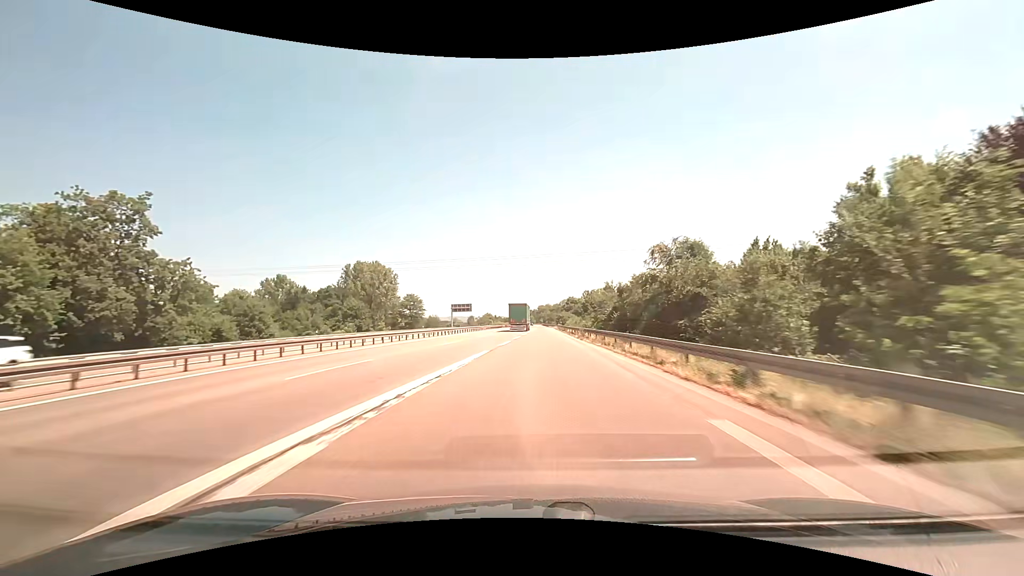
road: motorway_link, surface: asphalt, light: Day
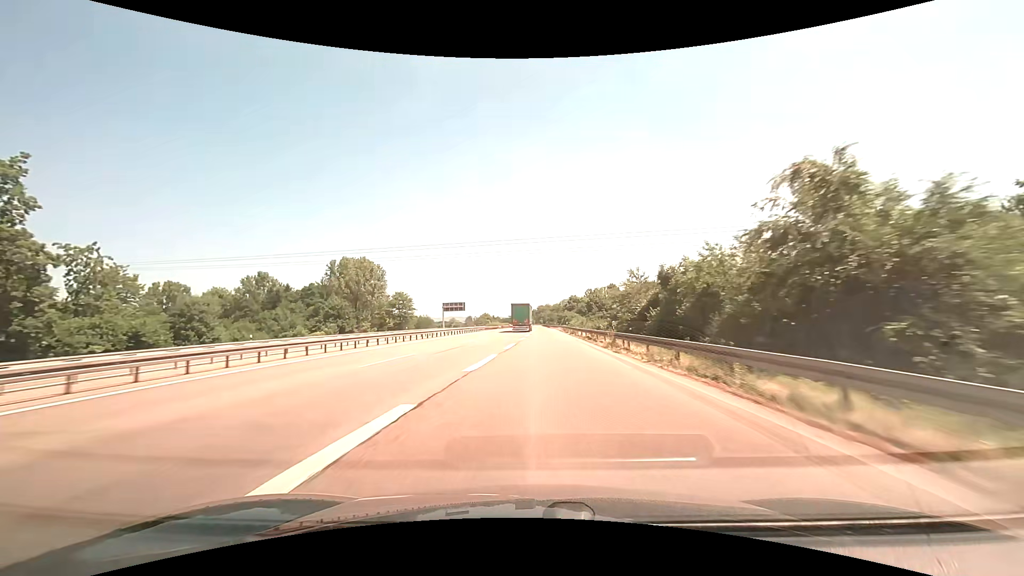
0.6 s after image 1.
(0.0, +14.8) m; 0°
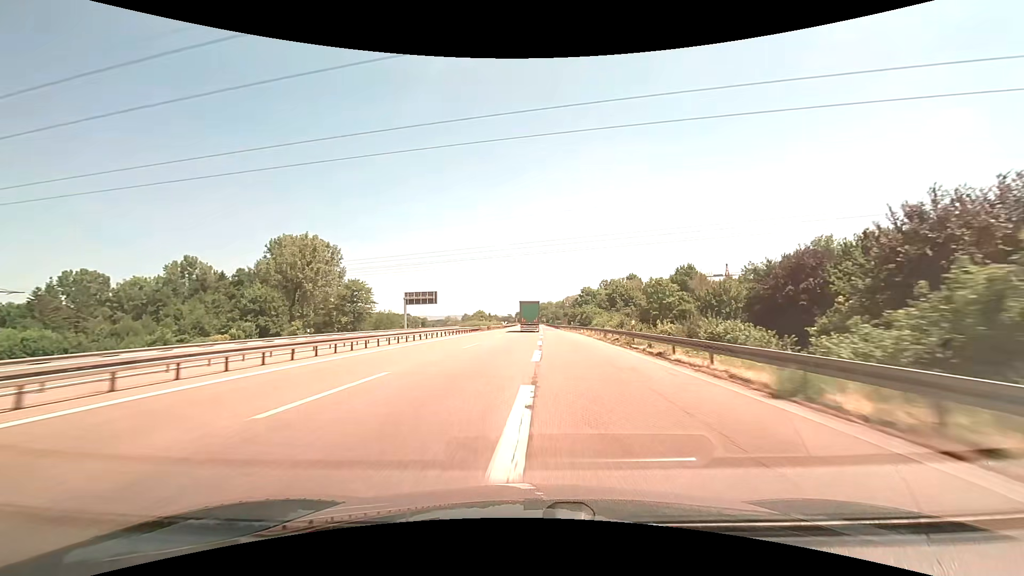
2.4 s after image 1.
(0.0, +45.0) m; 0°
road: motorway
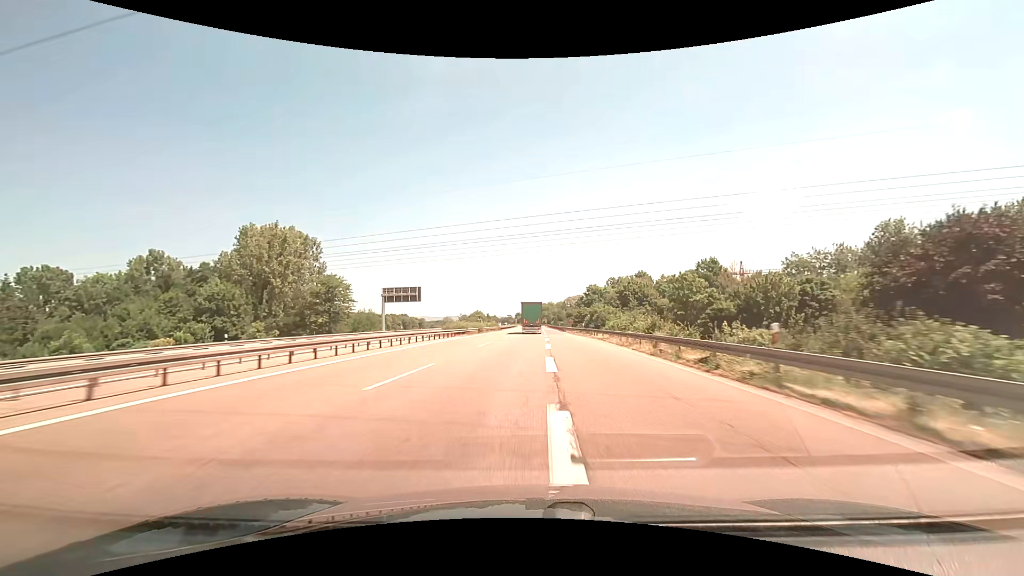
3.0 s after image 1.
(0.0, +15.2) m; 0°
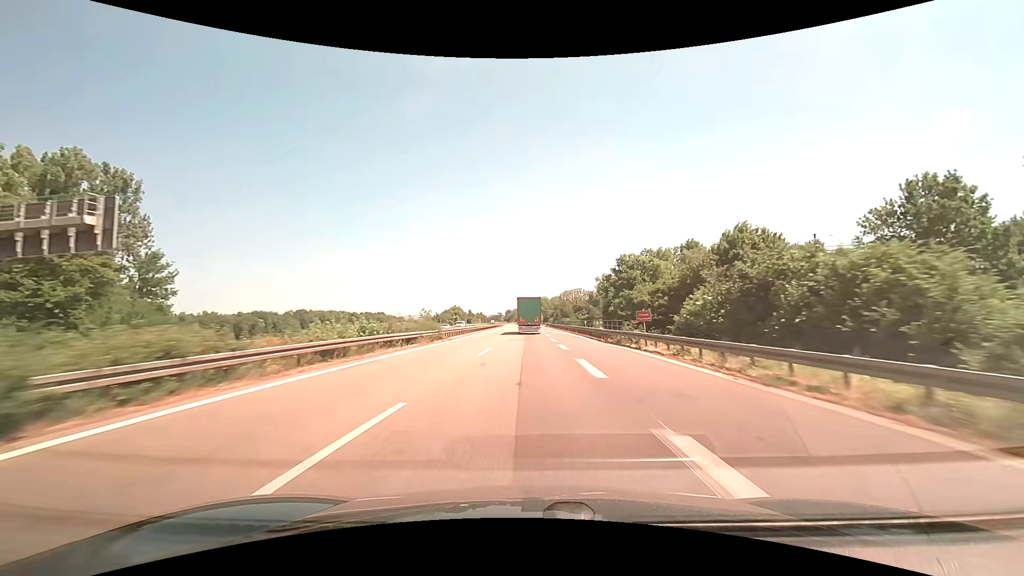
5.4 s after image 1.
(+0.3, +61.7) m; +1°
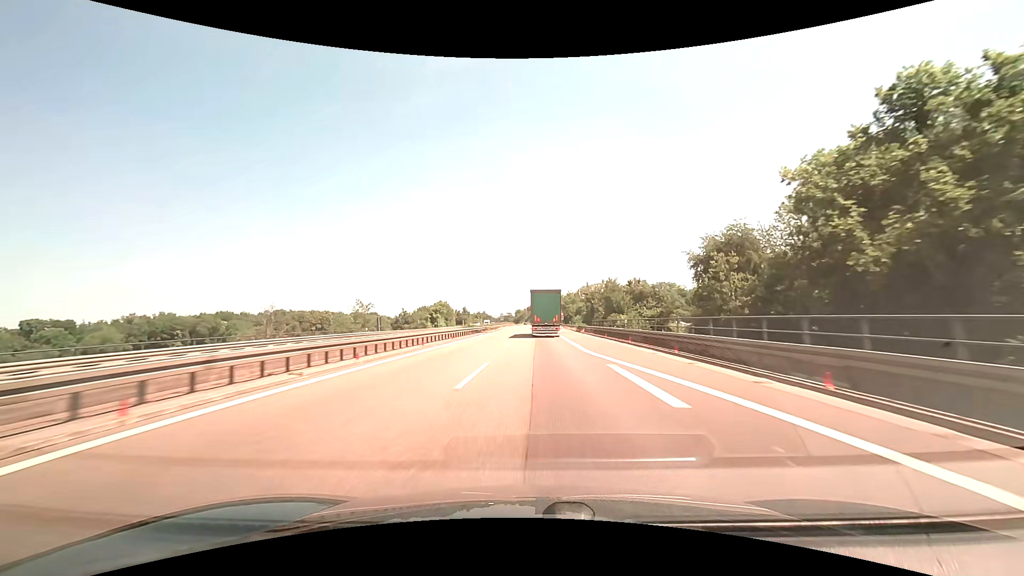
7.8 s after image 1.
(-0.2, +64.7) m; -1°
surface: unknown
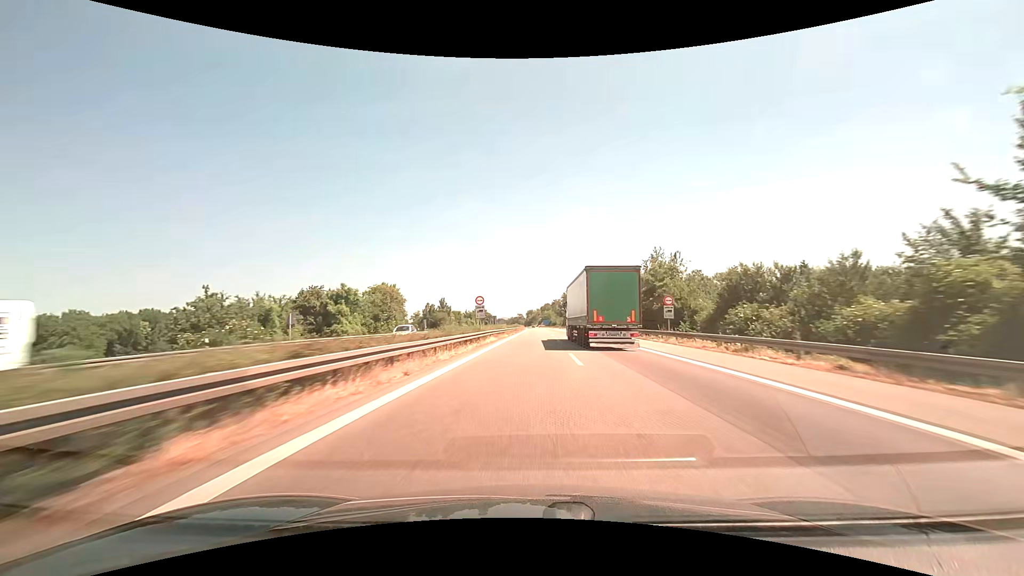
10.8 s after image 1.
(-2.2, +84.2) m; -2°
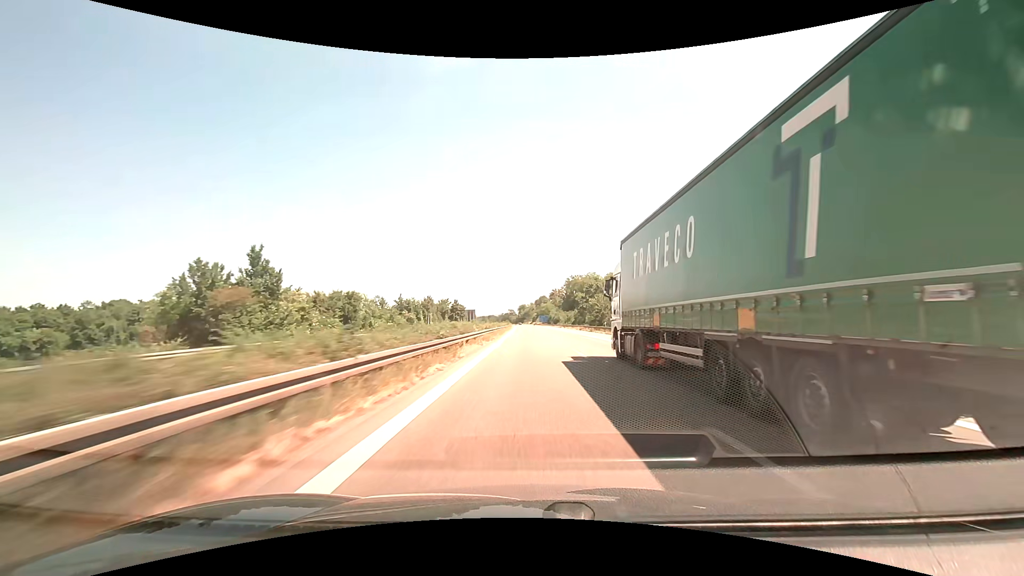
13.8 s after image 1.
(+1.1, +87.1) m; +1°
(0, +10) (0, +20) (0, +30) (0, +40) (0, +50) (0, +60) (0, +70) (0, +80) (0, +90) (-1, +100) m
